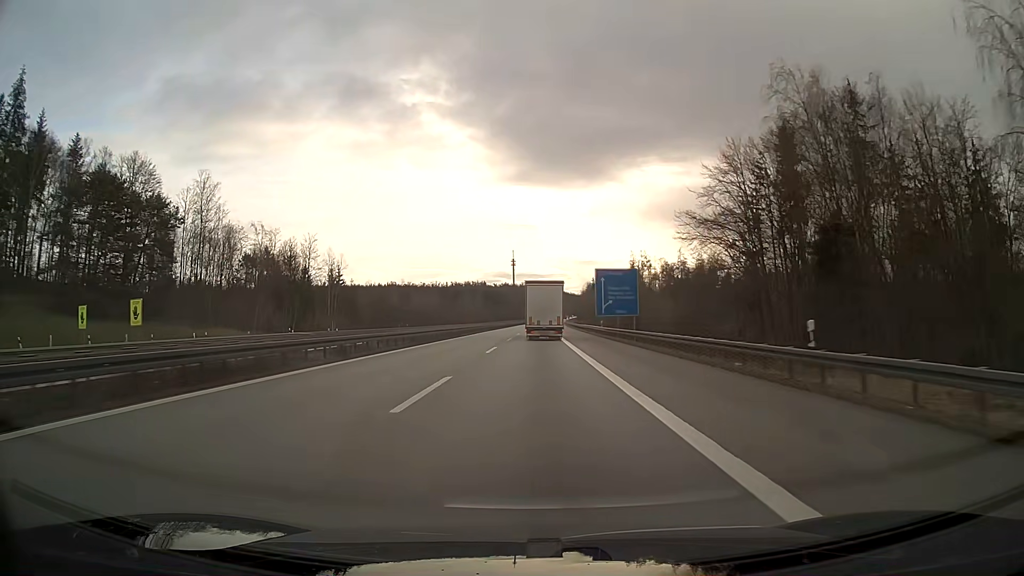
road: motorway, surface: asphalt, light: Day
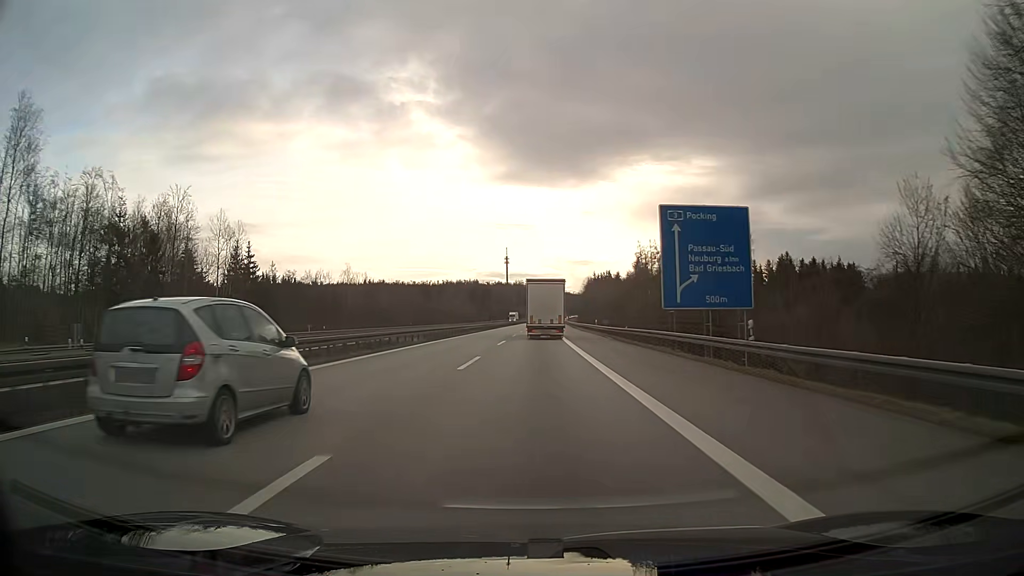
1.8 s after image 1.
(+0.2, +45.8) m; 0°
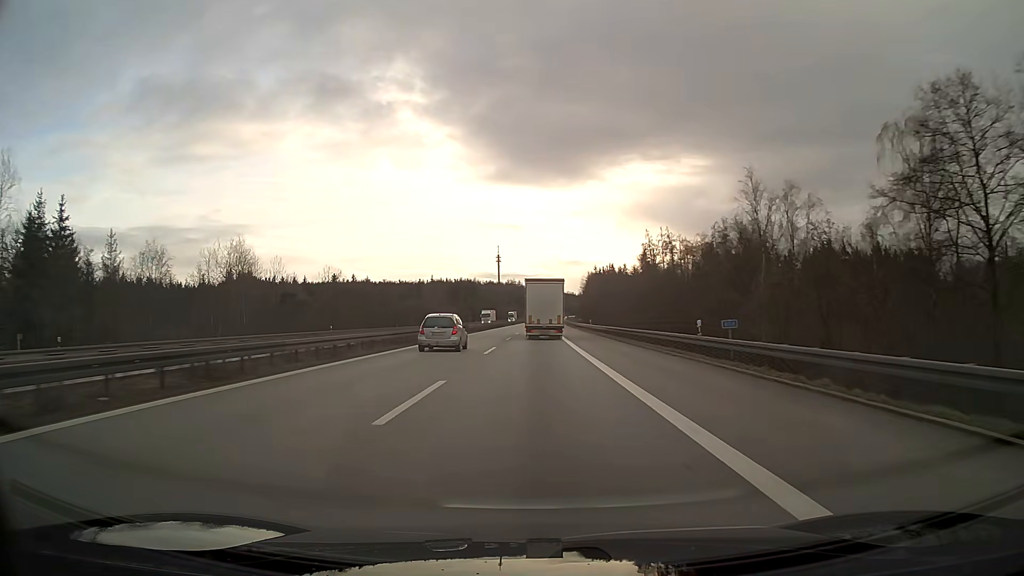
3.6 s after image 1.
(+0.2, +45.6) m; +1°
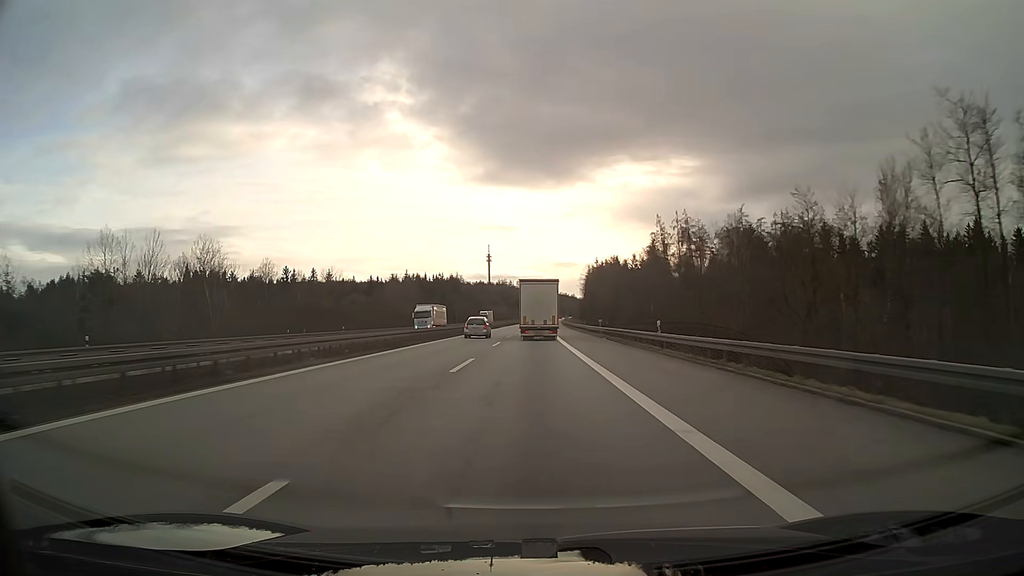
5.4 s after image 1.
(+0.3, +45.4) m; +1°
(0, +10) (0, +20) (0, +30) (0, +40) (0, +50) (0, +60) (0, +70) (0, +80) (+1, +90) (+1, +100) m
